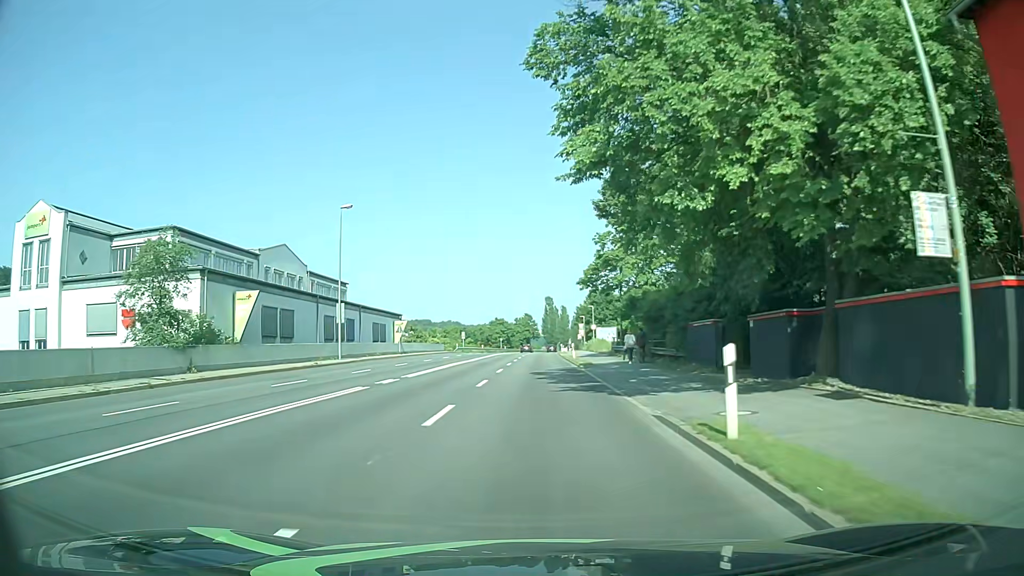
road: primary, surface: asphalt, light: Day
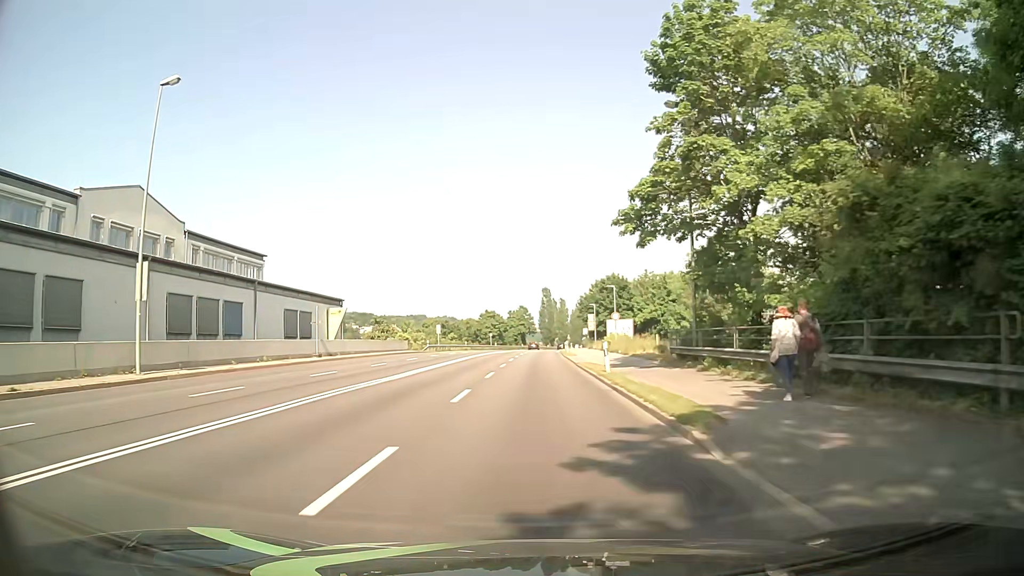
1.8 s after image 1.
(0.0, +23.5) m; 0°
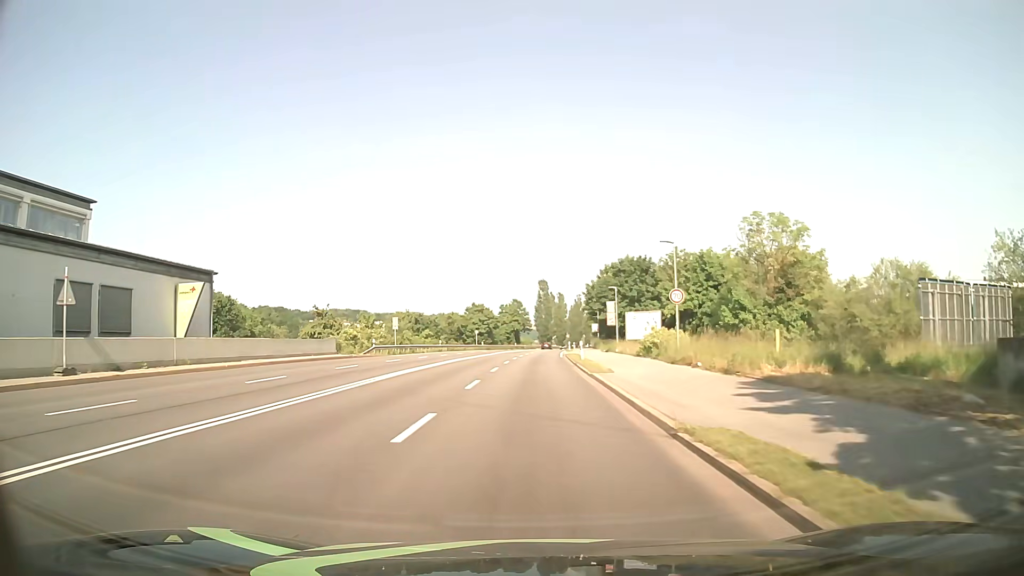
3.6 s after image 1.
(-0.1, +23.5) m; 0°
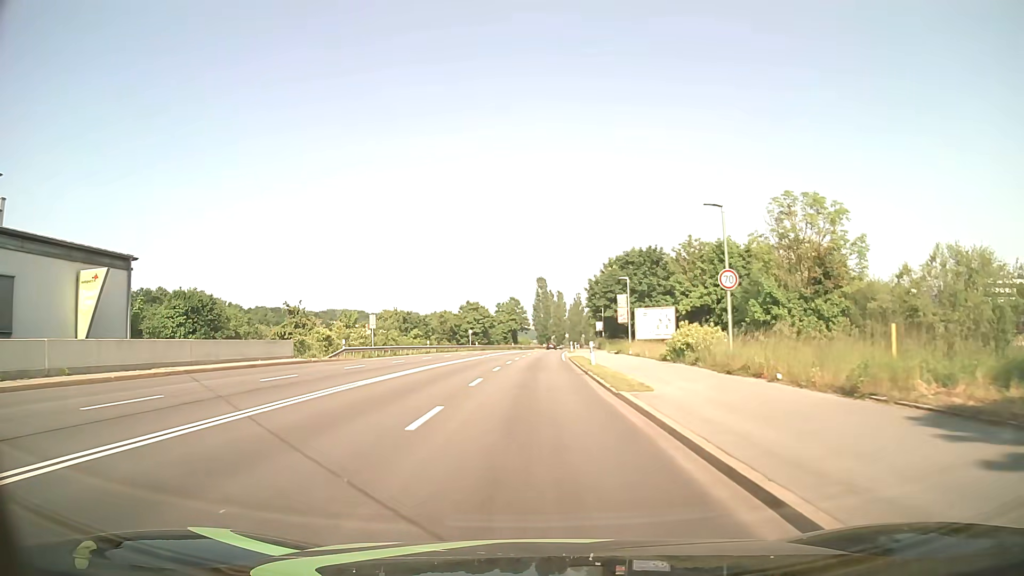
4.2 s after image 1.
(0.0, +7.8) m; 0°
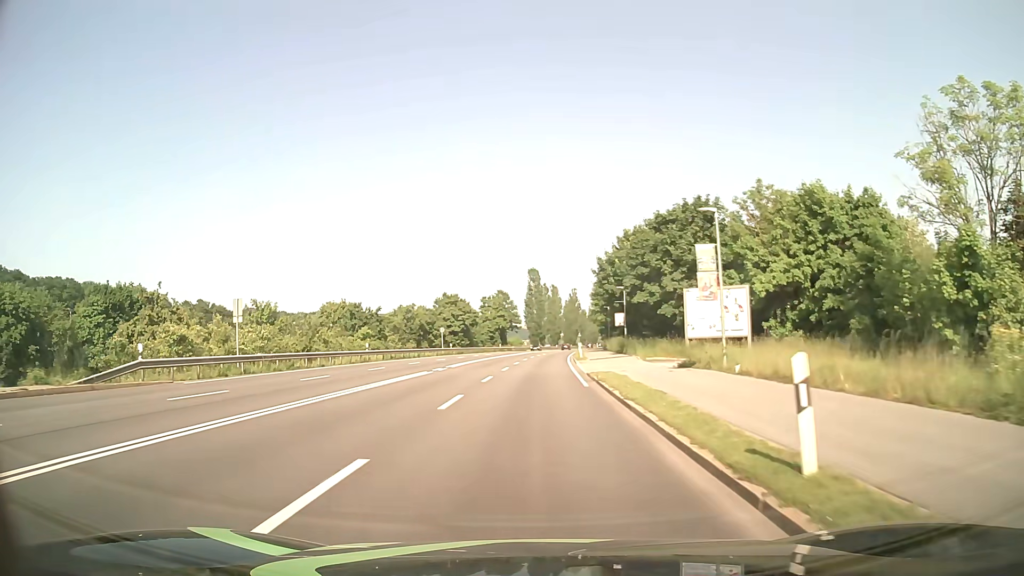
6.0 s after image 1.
(+0.2, +23.5) m; +1°
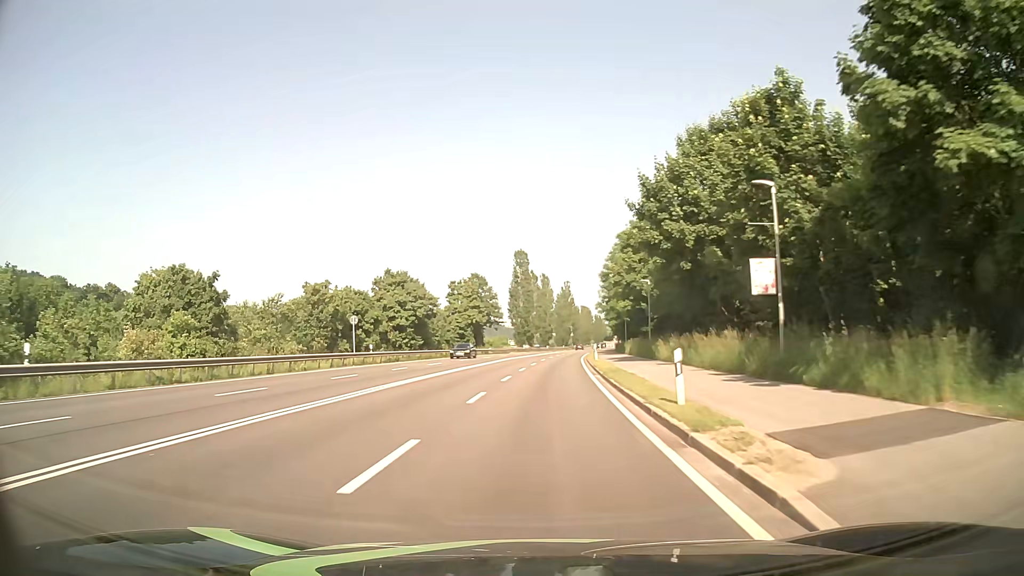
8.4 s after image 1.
(+0.3, +34.5) m; +1°
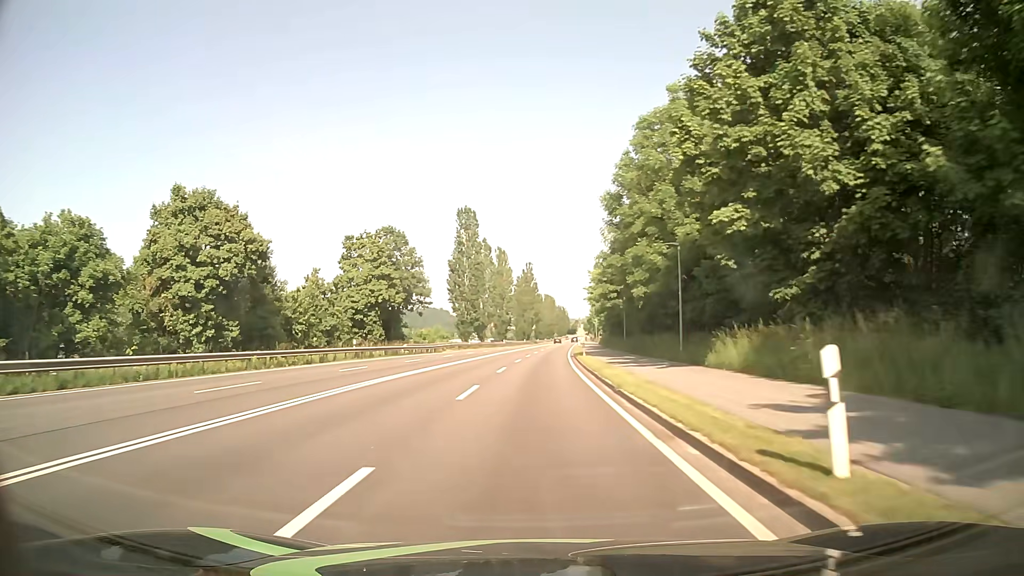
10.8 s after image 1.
(+1.1, +39.3) m; +3°
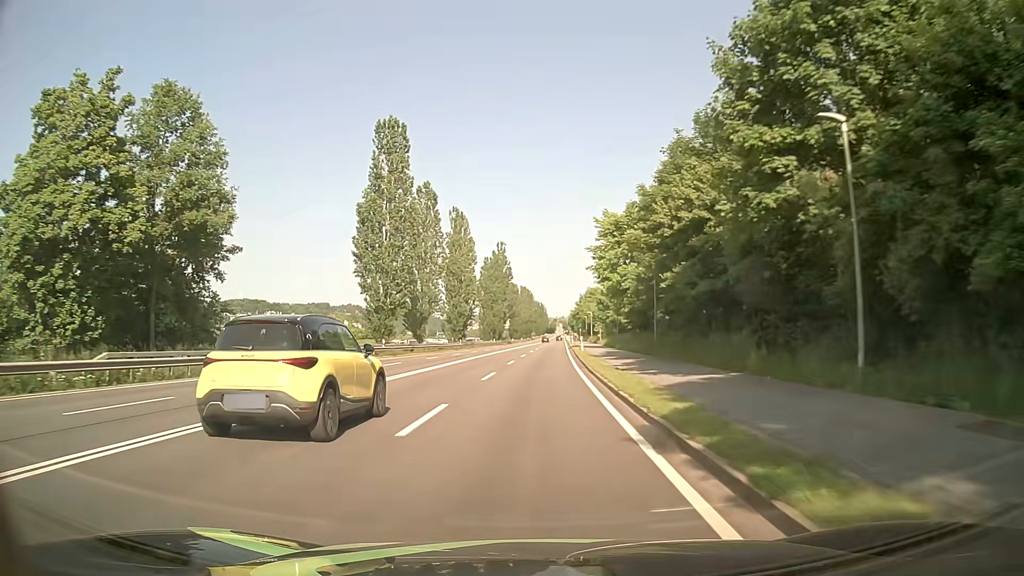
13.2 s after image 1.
(+0.8, +41.3) m; +2°
(0, +10) (0, +20) (0, +30) (0, +40) (+1, +50) (+1, +60) (+1, +70) (+2, +80) (+2, +90) (+2, +100) m
